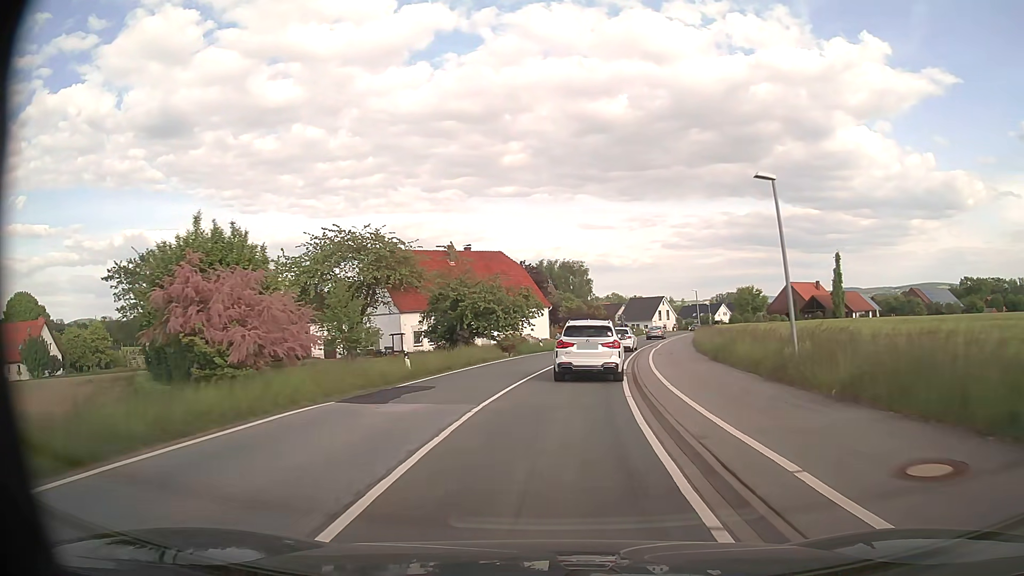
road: secondary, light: Day
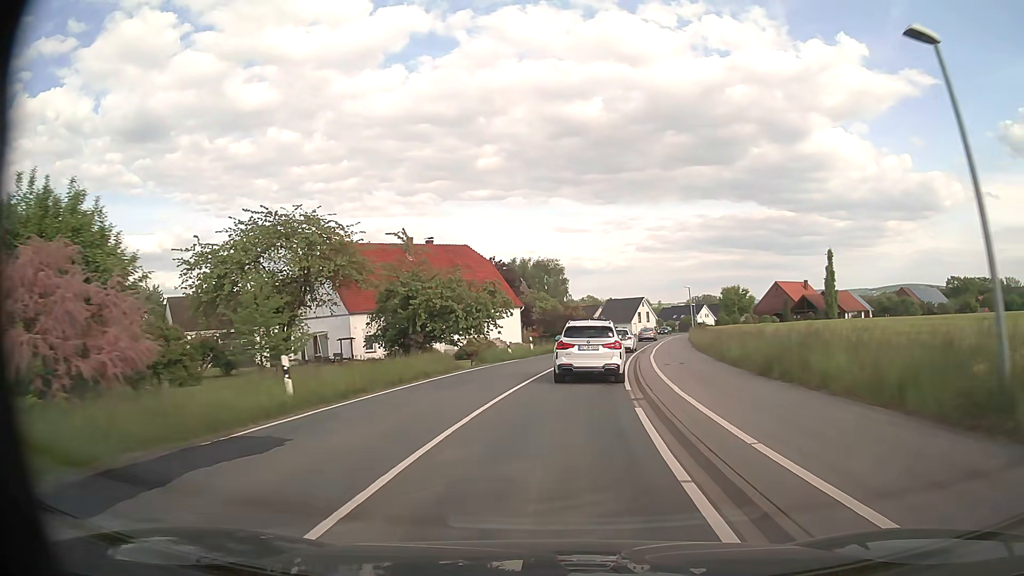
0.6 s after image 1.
(+0.2, +8.3) m; +2°
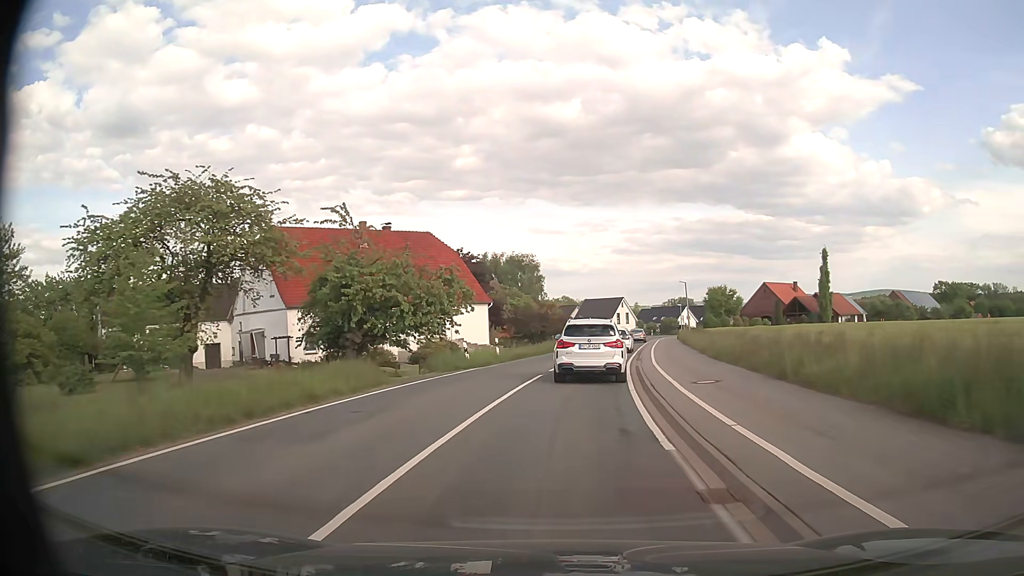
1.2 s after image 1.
(+0.1, +8.3) m; +2°
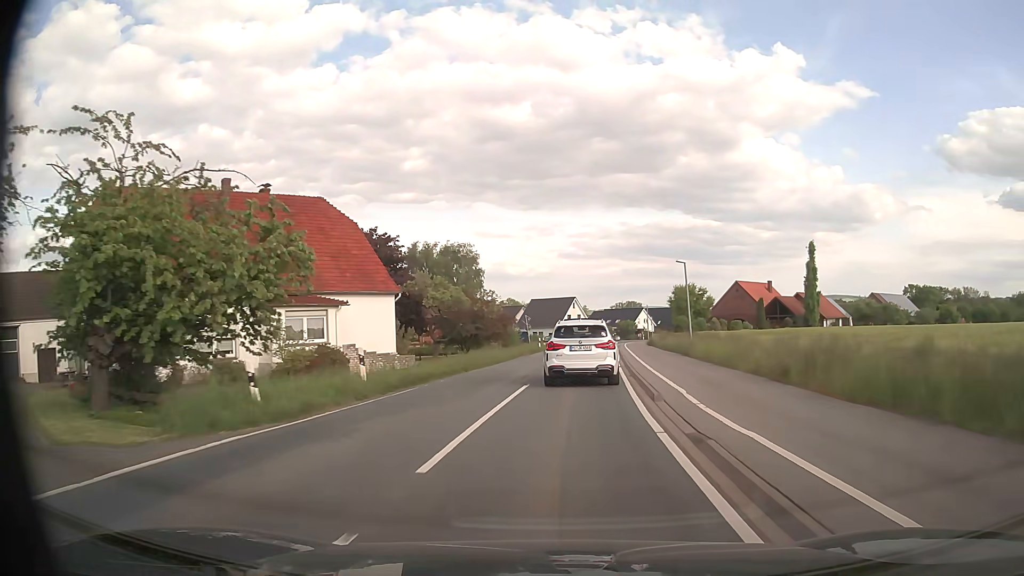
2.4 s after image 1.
(+0.6, +16.3) m; +5°
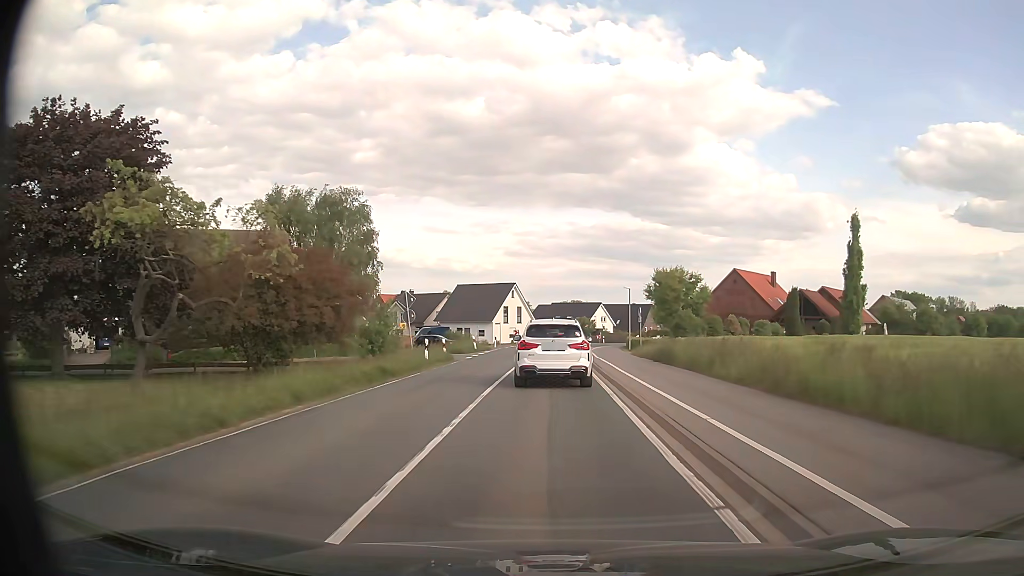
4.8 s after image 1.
(+1.7, +31.3) m; +5°
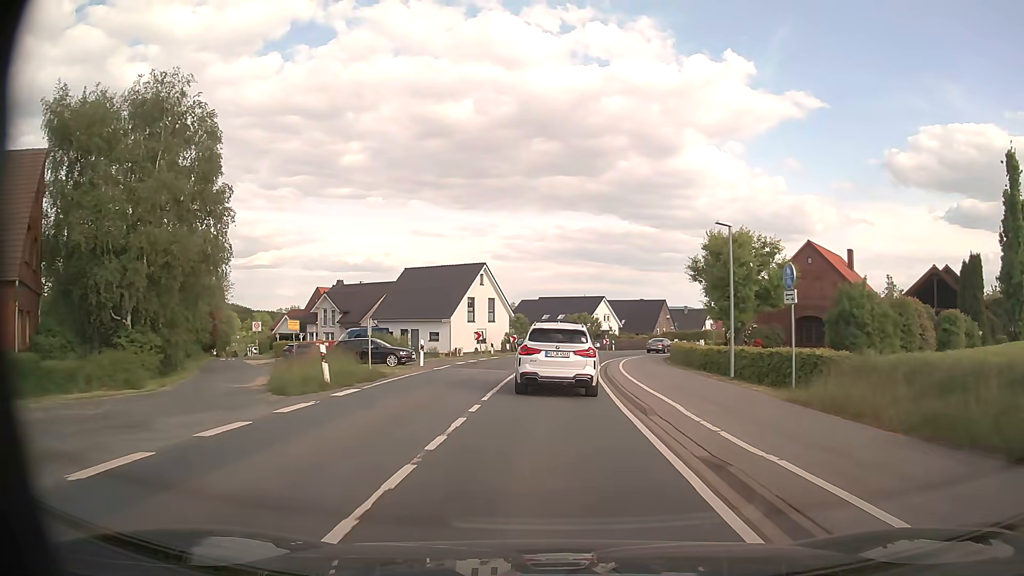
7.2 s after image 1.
(+0.3, +29.2) m; +2°
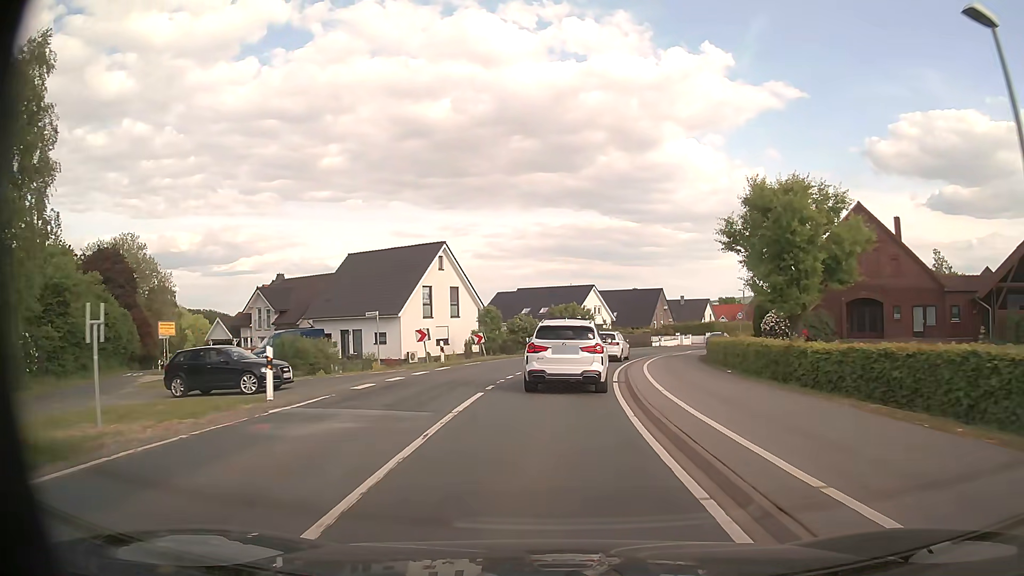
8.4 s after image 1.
(+0.1, +14.0) m; +1°
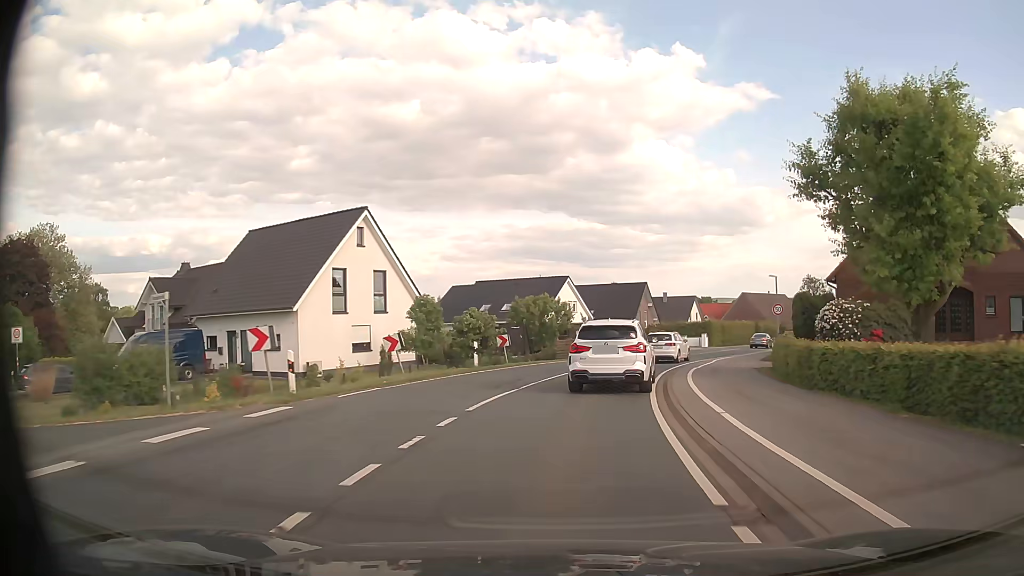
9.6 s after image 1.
(+0.2, +14.3) m; +2°
(0, +10) (+2, +20) (+4, +30) (+8, +39) (+13, +48) (+17, +57) (+22, +66) (+26, +74) (+31, +83) (+36, +92) m
